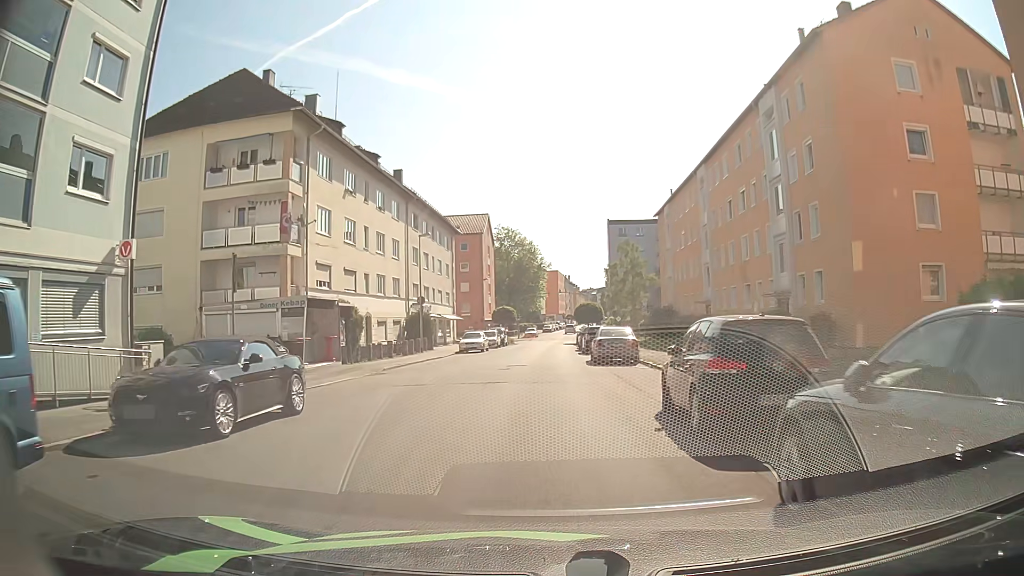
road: tertiary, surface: asphalt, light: Day
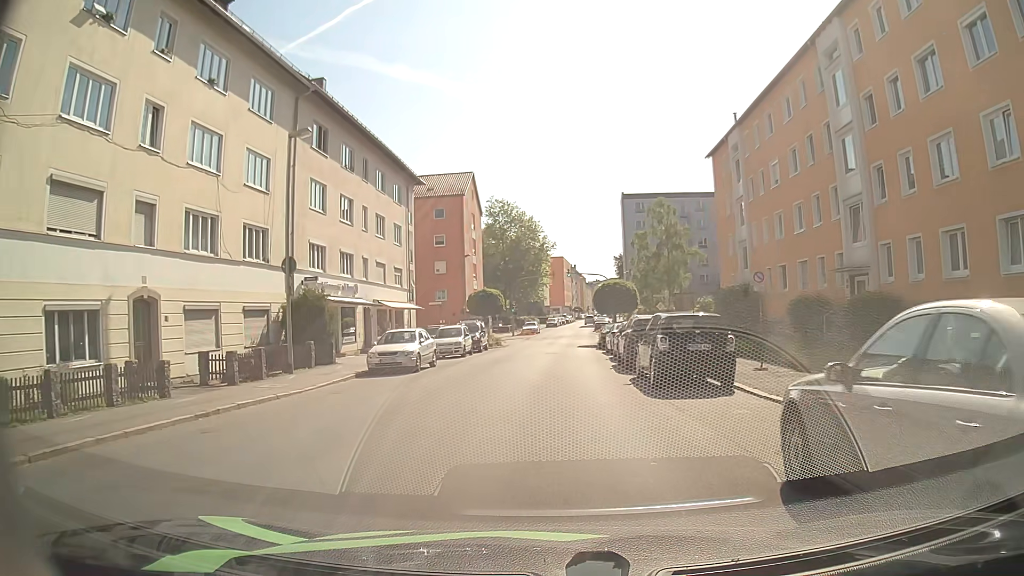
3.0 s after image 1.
(0.0, +24.1) m; 0°
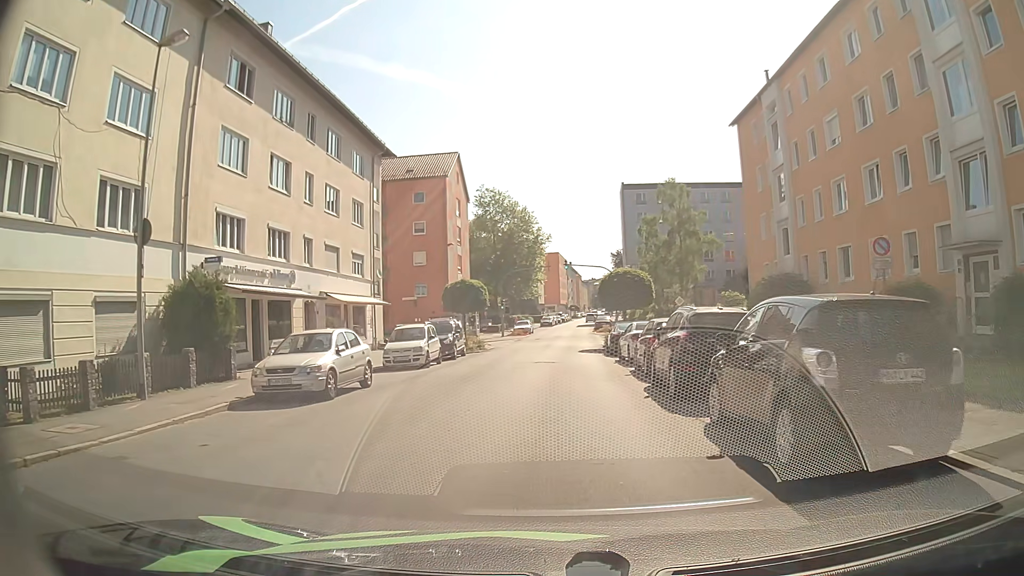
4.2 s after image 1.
(0.0, +8.4) m; 0°
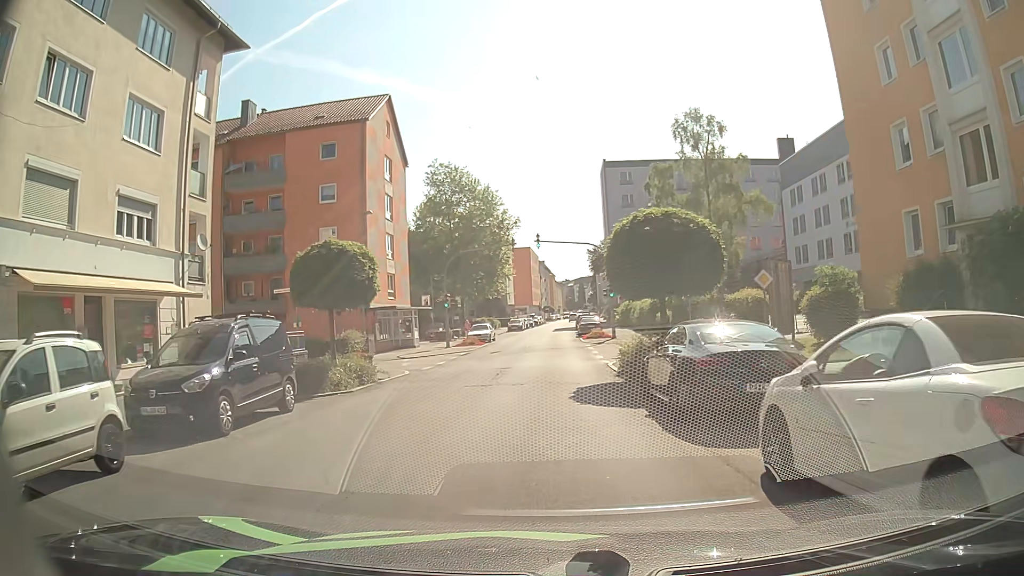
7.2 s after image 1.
(+0.4, +18.9) m; +2°
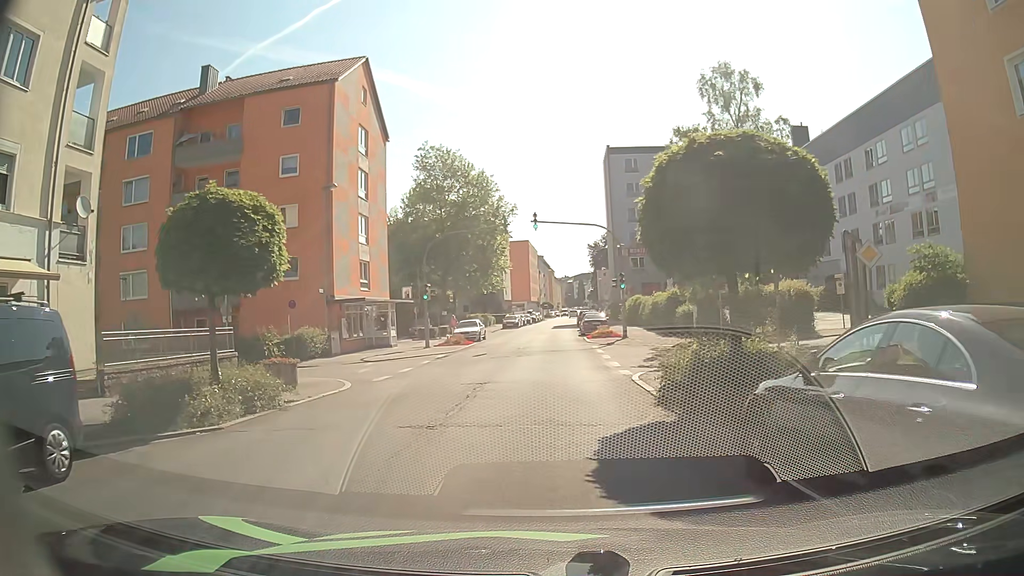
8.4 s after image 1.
(0.0, +6.7) m; +1°
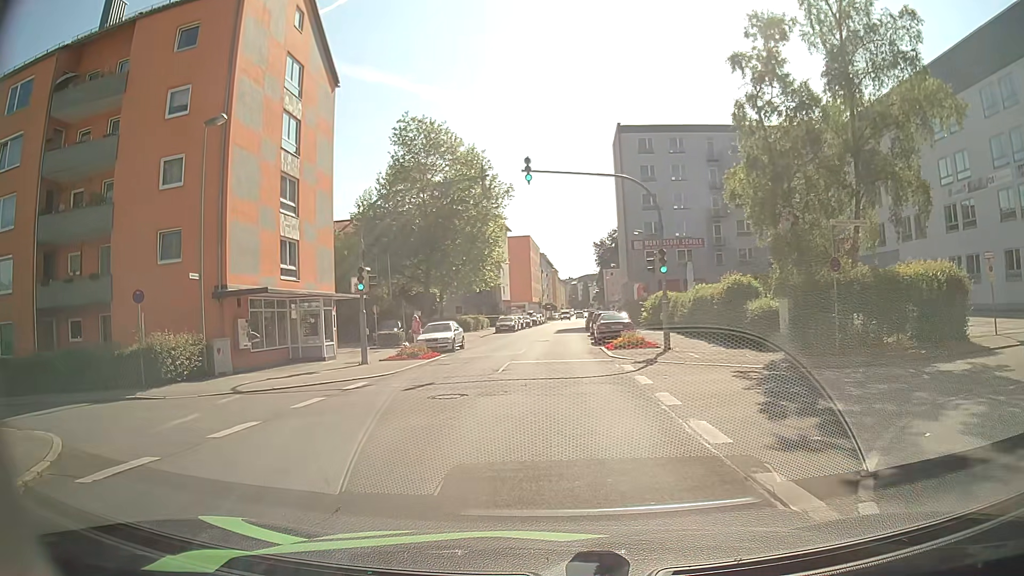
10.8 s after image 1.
(+0.1, +12.3) m; -1°
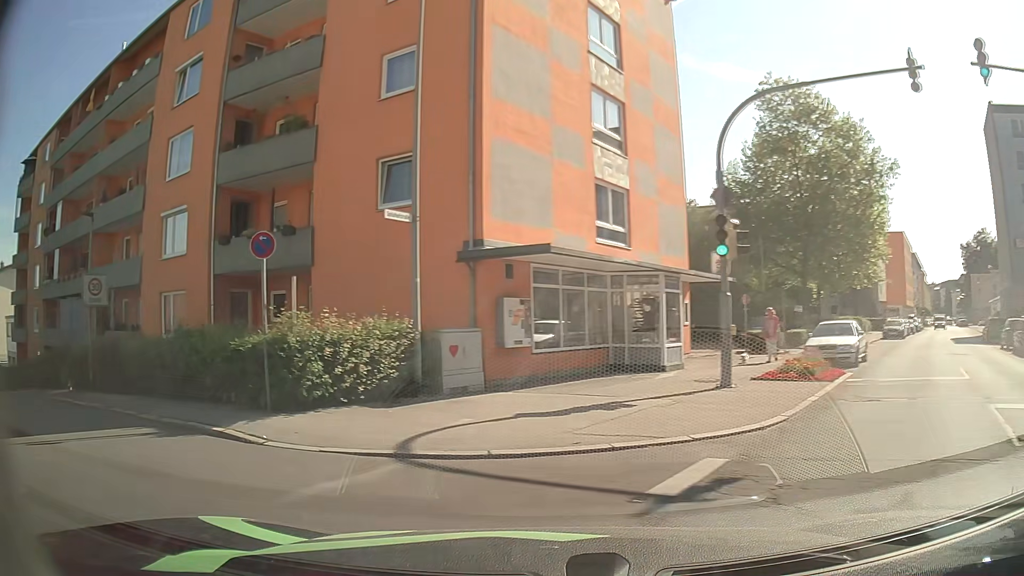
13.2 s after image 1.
(-1.5, +10.0) m; -29°
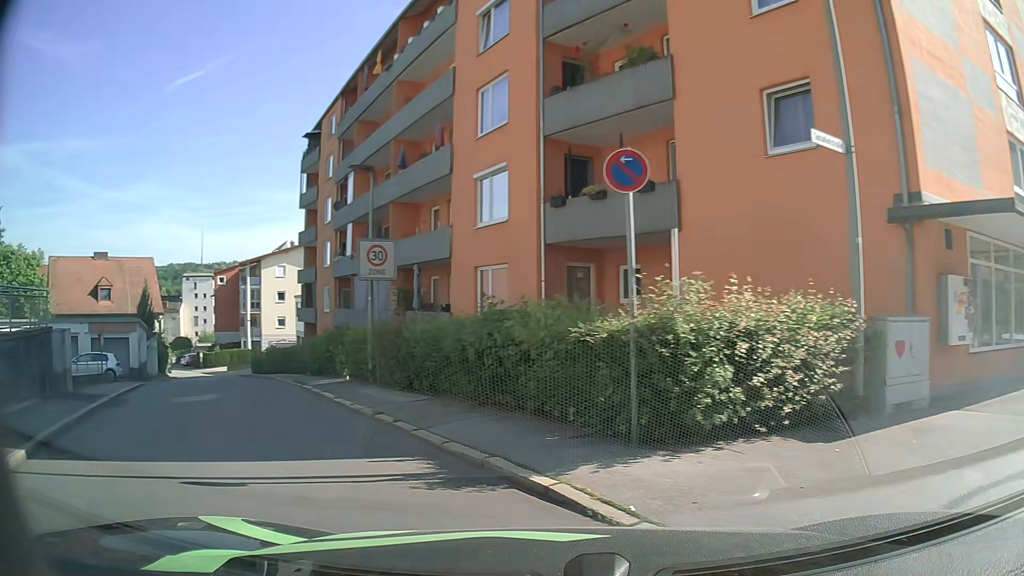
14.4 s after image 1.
(-1.1, +4.0) m; -28°
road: residential
(-3, +9) (-9, +18) (-14, +26) (-19, +35) (-25, +43) (-30, +51) (-37, +59) (-44, +66) (-52, +72) (-59, +80) m
